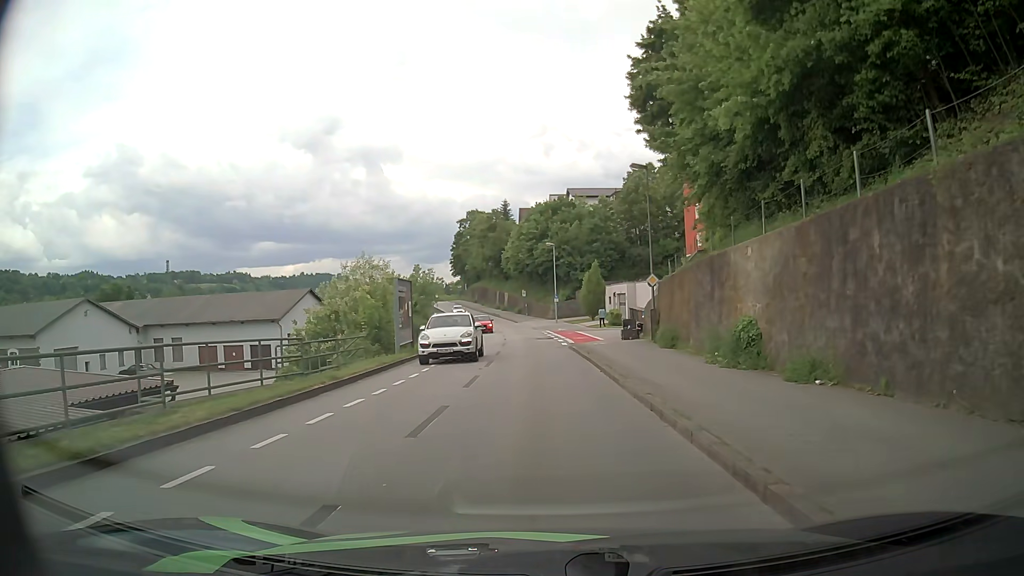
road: residential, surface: asphalt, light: Day
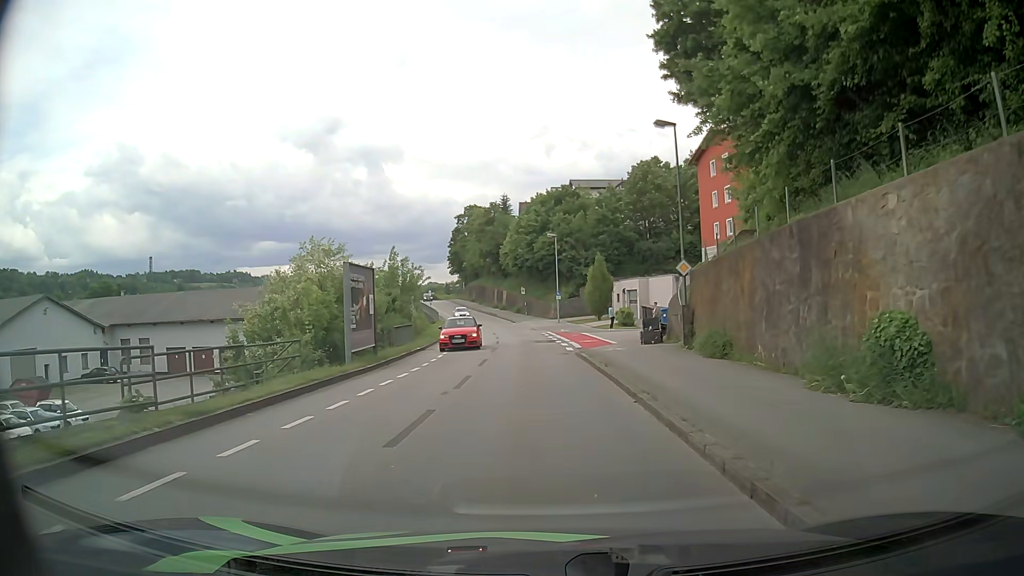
(+0.2, +6.8) m; +1°
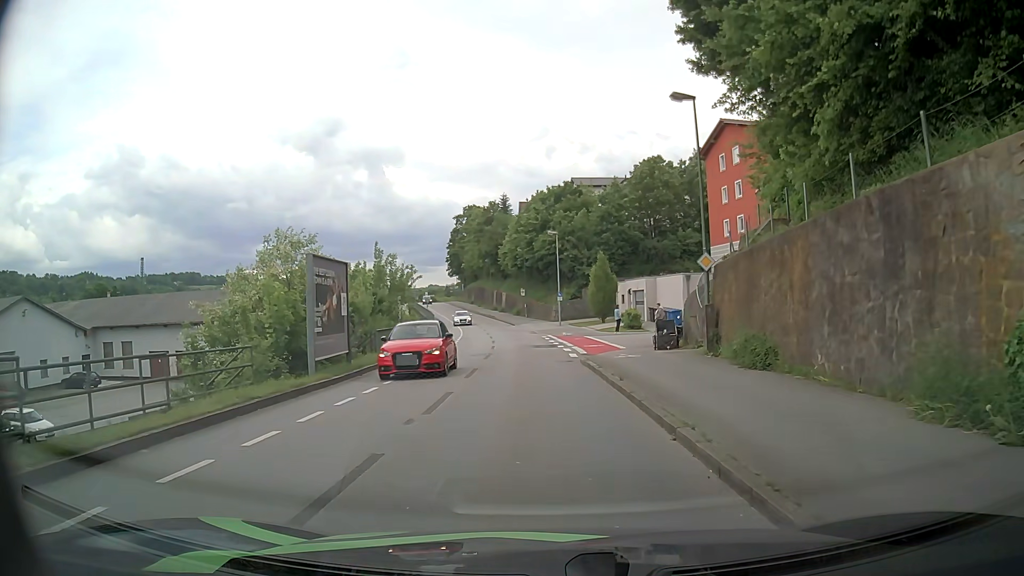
(0.0, +3.3) m; +1°
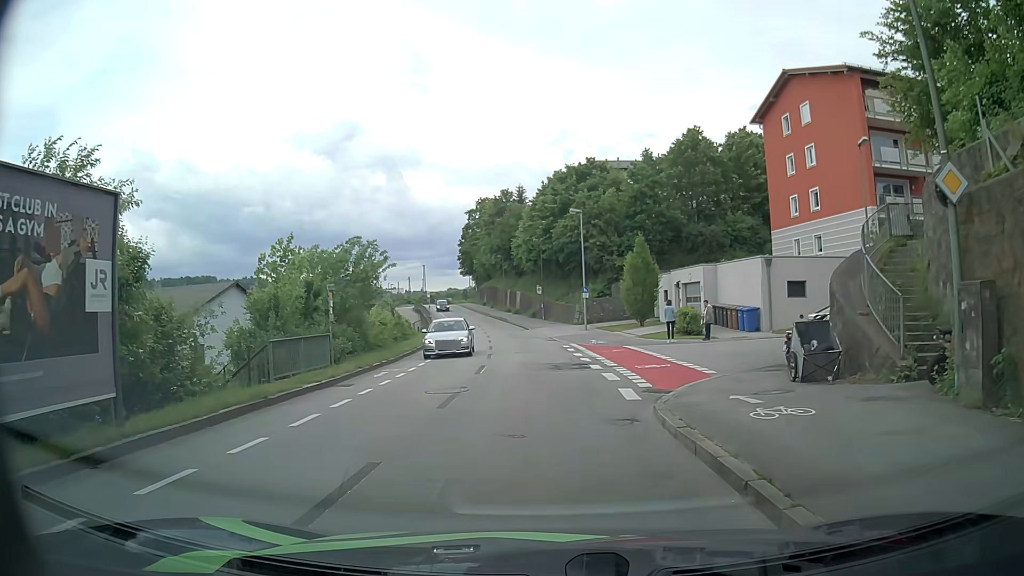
(-0.2, +12.5) m; -2°
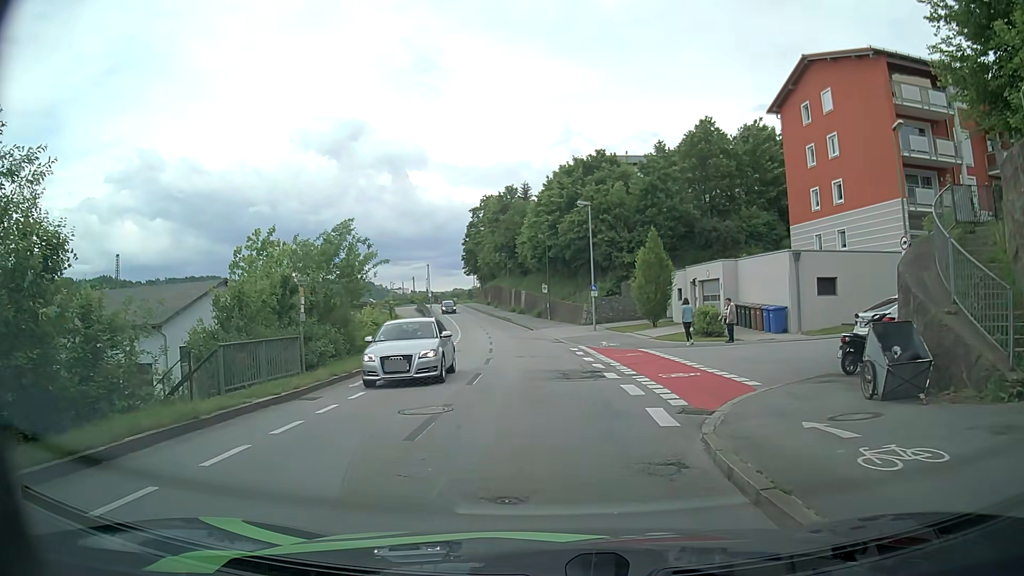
(0.0, +2.8) m; -1°
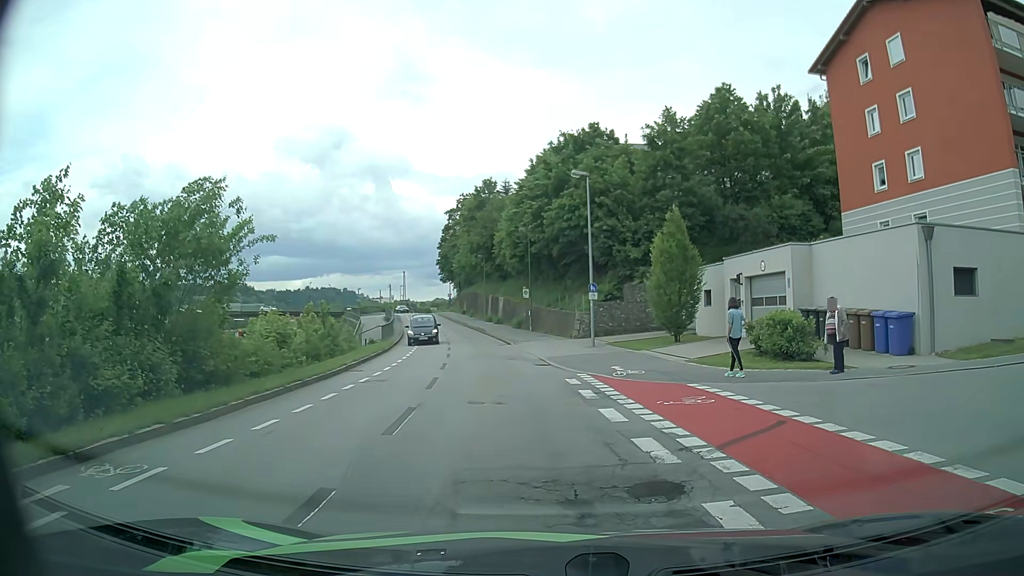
(+0.1, +10.8) m; +3°
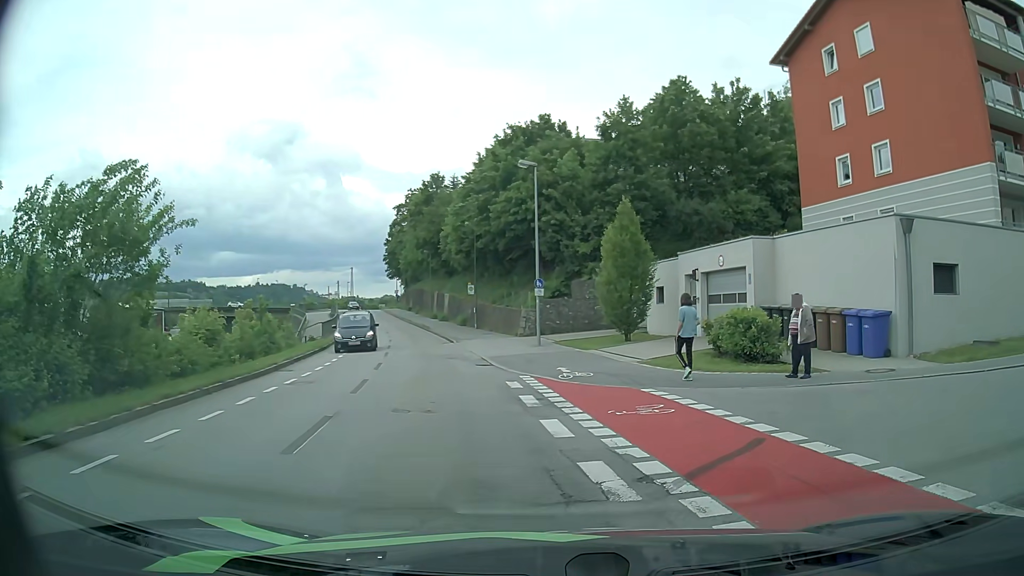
(0.0, +1.4) m; +5°
